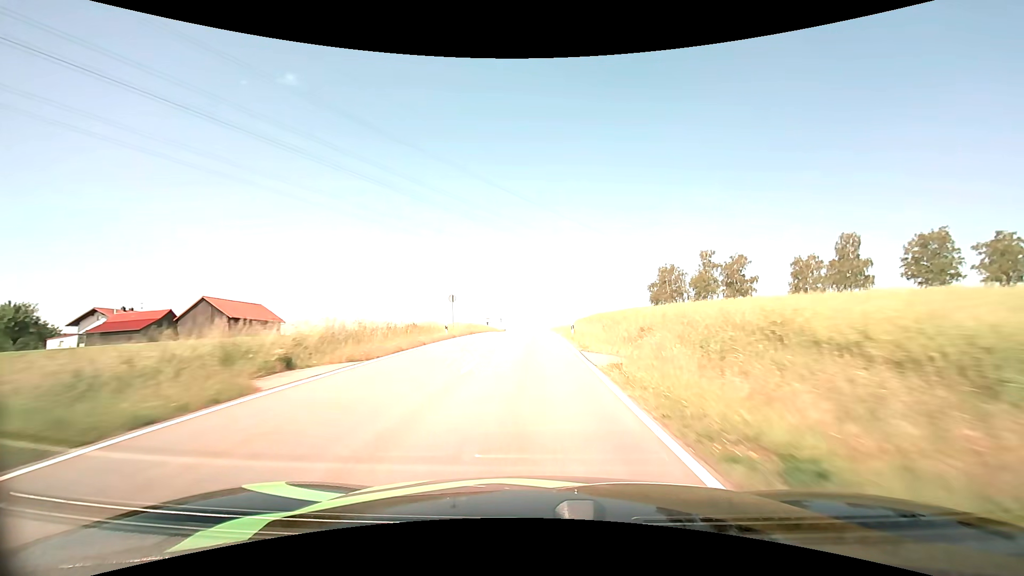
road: tertiary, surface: asphalt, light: Day
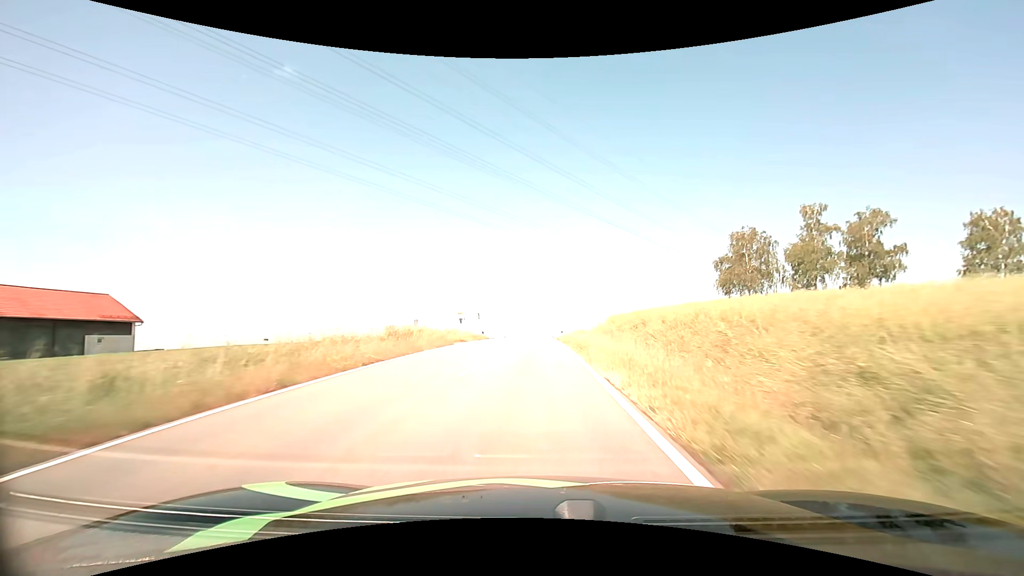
(0.0, +37.1) m; 0°
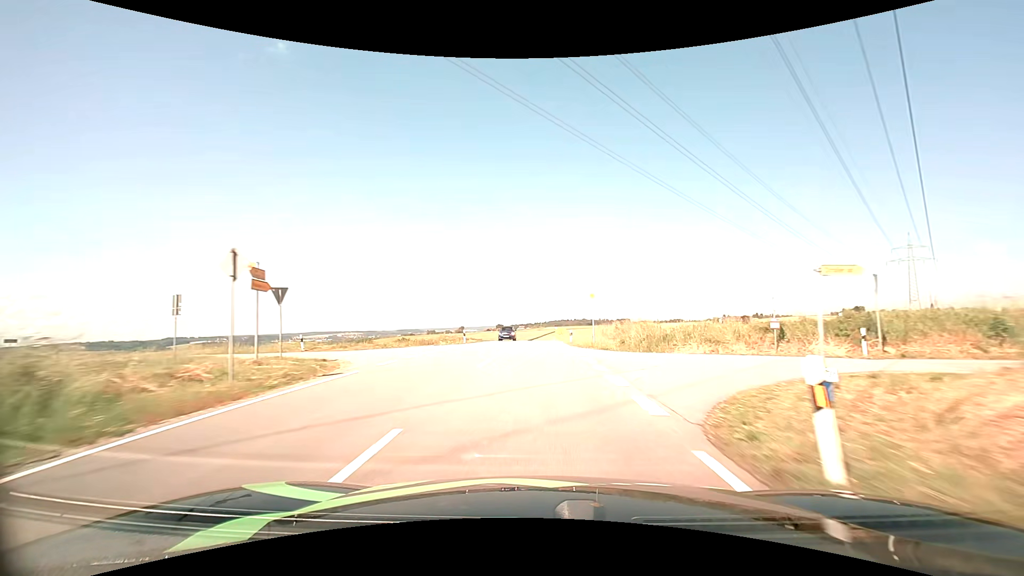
(-0.2, +46.4) m; 0°
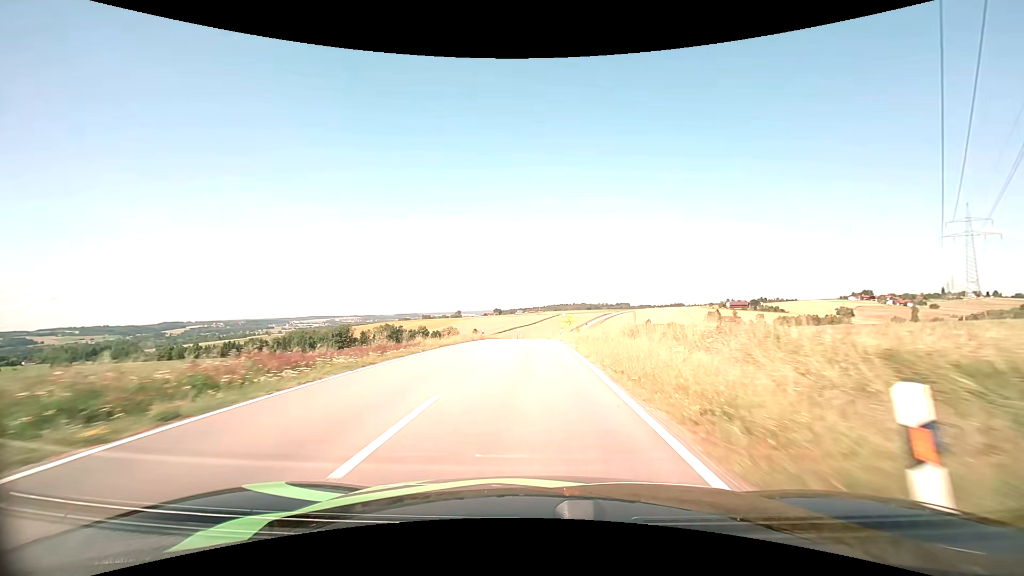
(+0.2, +34.4) m; 0°
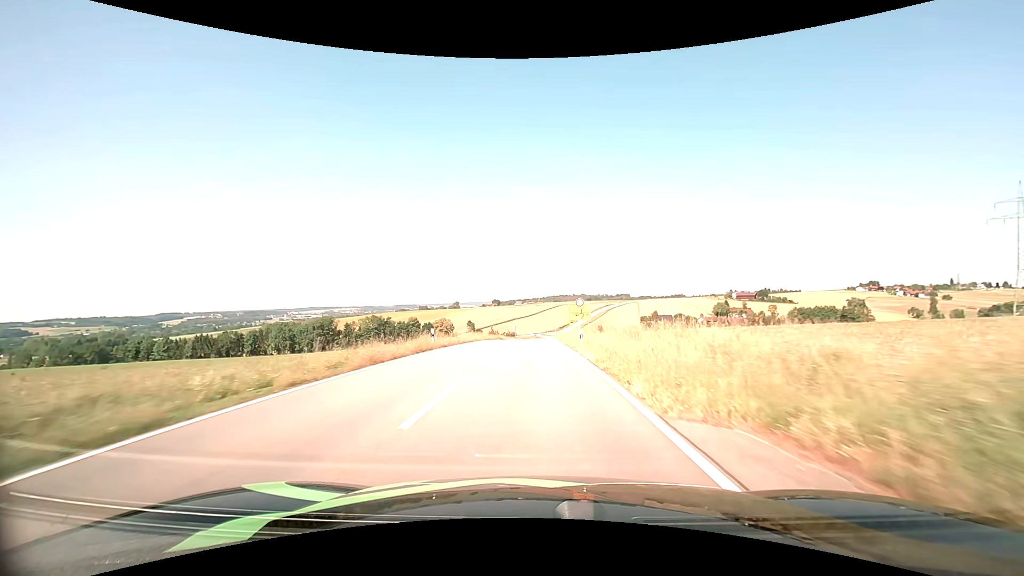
(0.0, +23.3) m; 0°
(0, +10) (0, +20) (0, +30) (0, +40) (0, +50) (0, +60) (0, +70) (0, +80) (0, +90) (0, +100) m
